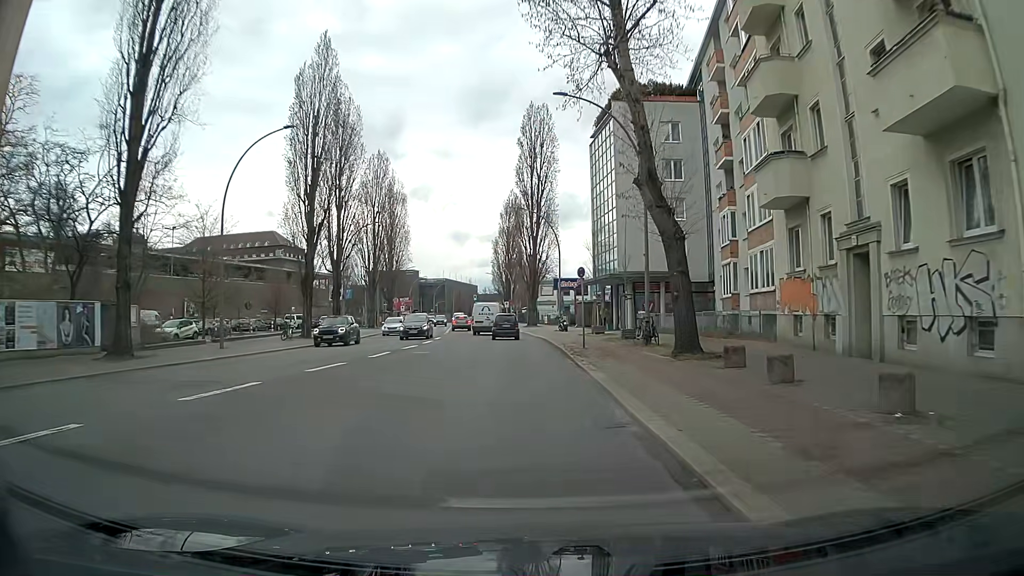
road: secondary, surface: asphalt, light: Day
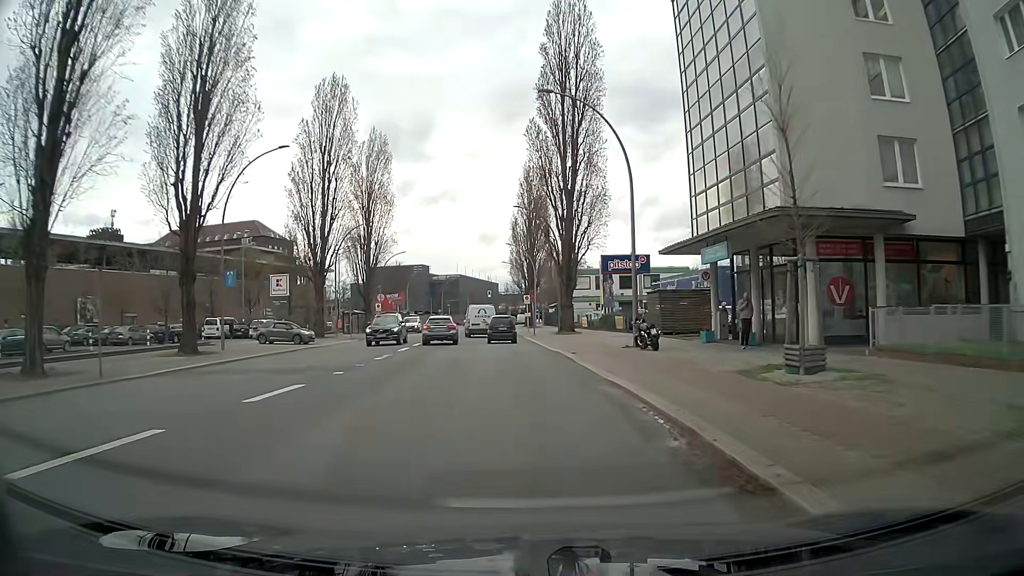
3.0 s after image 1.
(0.0, +30.1) m; -1°
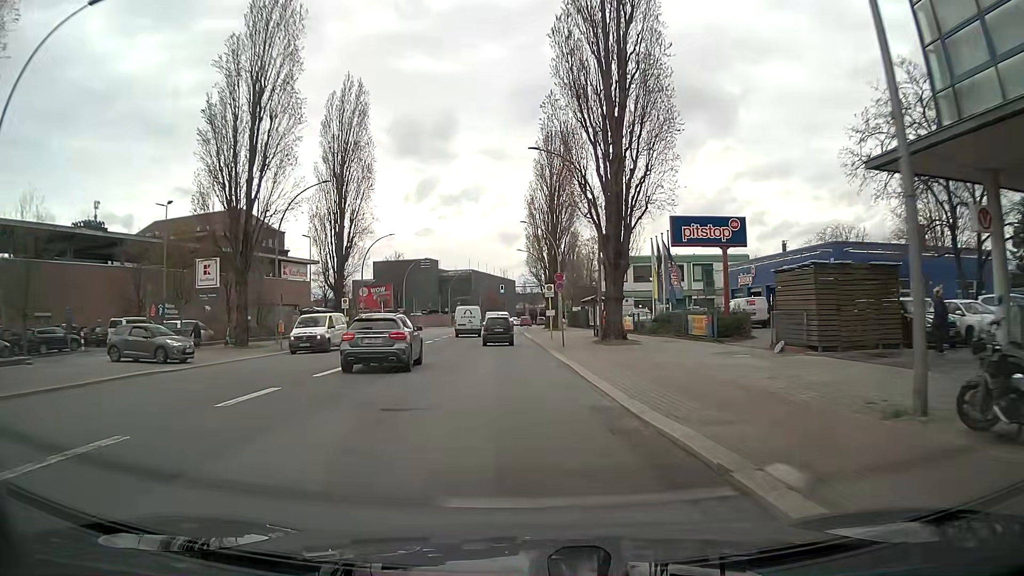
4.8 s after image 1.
(-0.5, +19.0) m; -2°
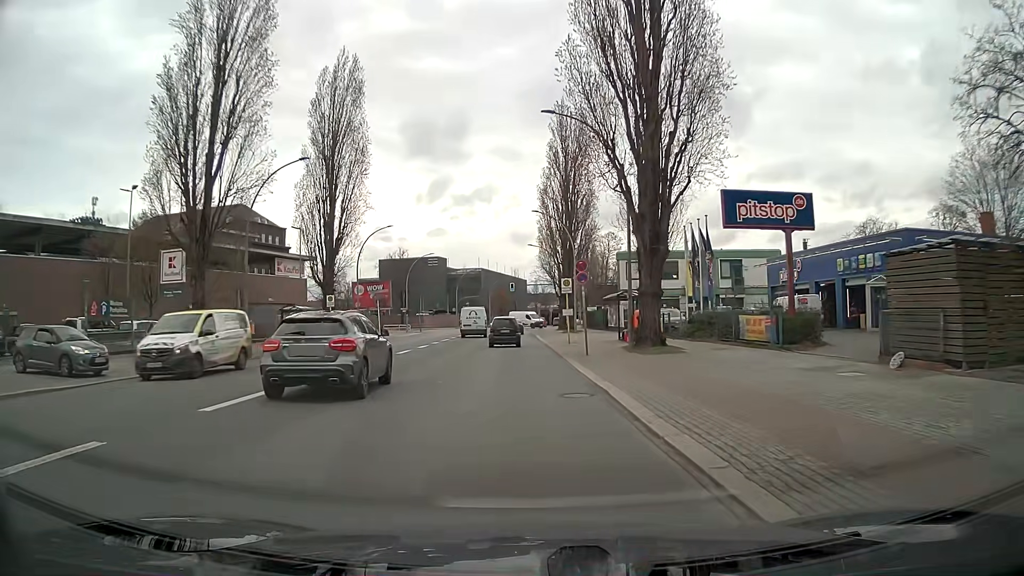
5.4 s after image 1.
(-0.1, +6.7) m; 0°
